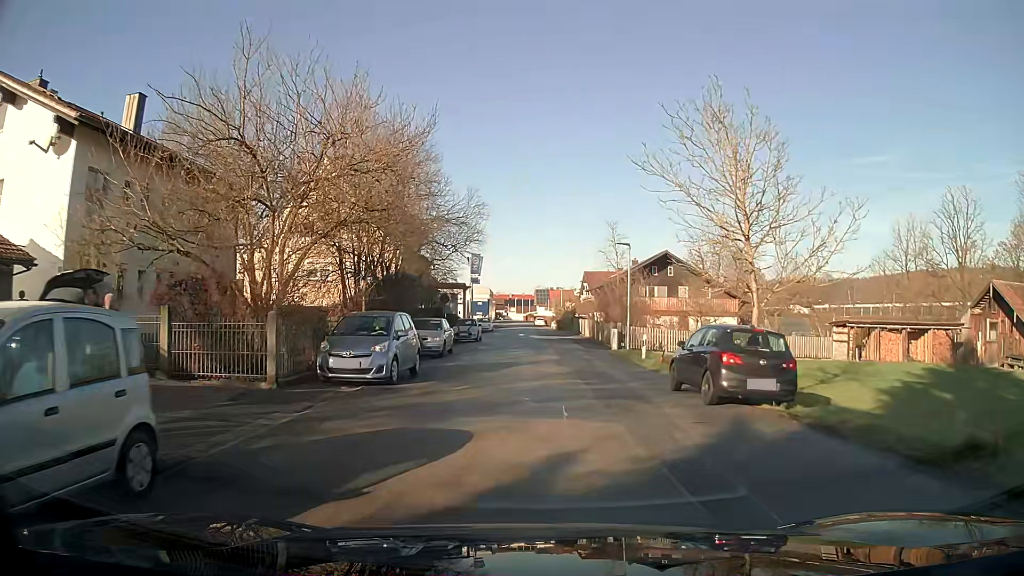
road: residential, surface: asphalt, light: Day
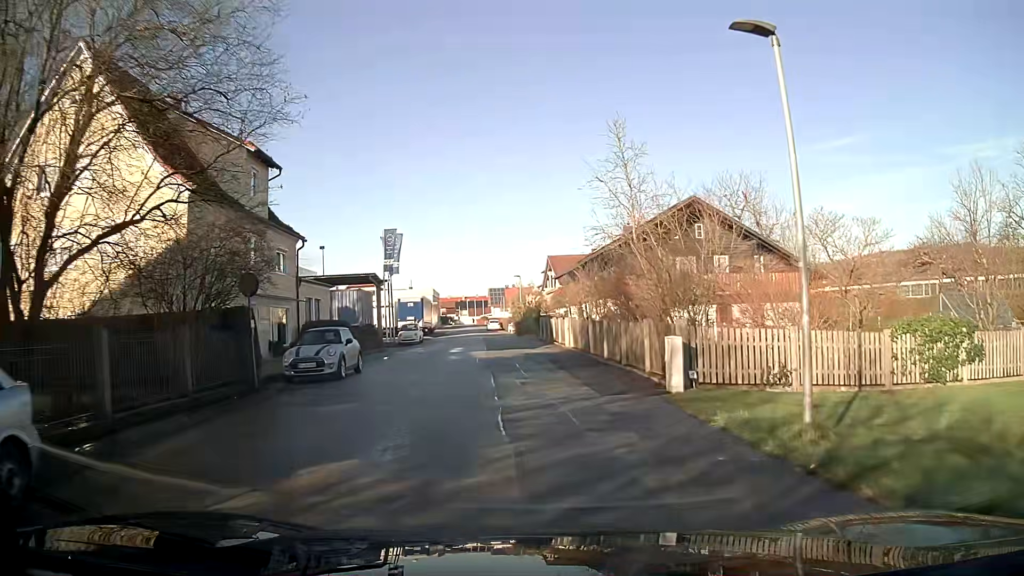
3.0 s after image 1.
(+0.7, +23.3) m; +4°
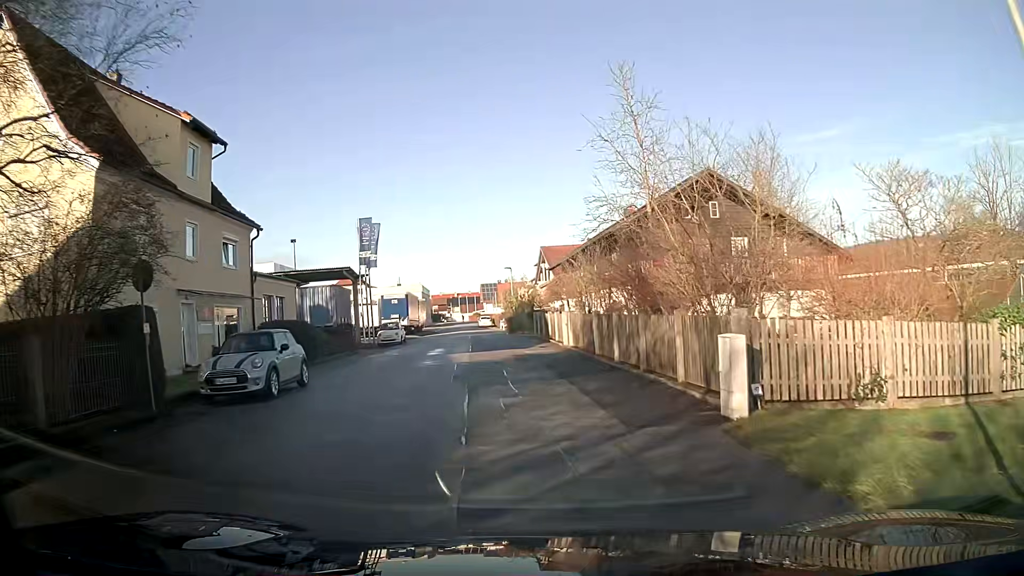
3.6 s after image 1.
(0.0, +4.7) m; 0°
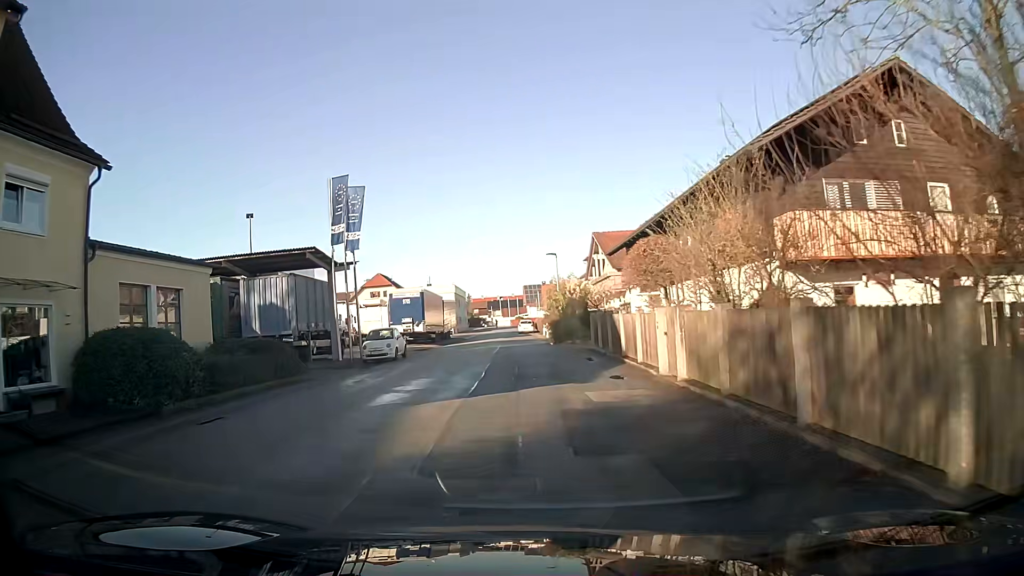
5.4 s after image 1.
(-0.5, +14.0) m; -5°
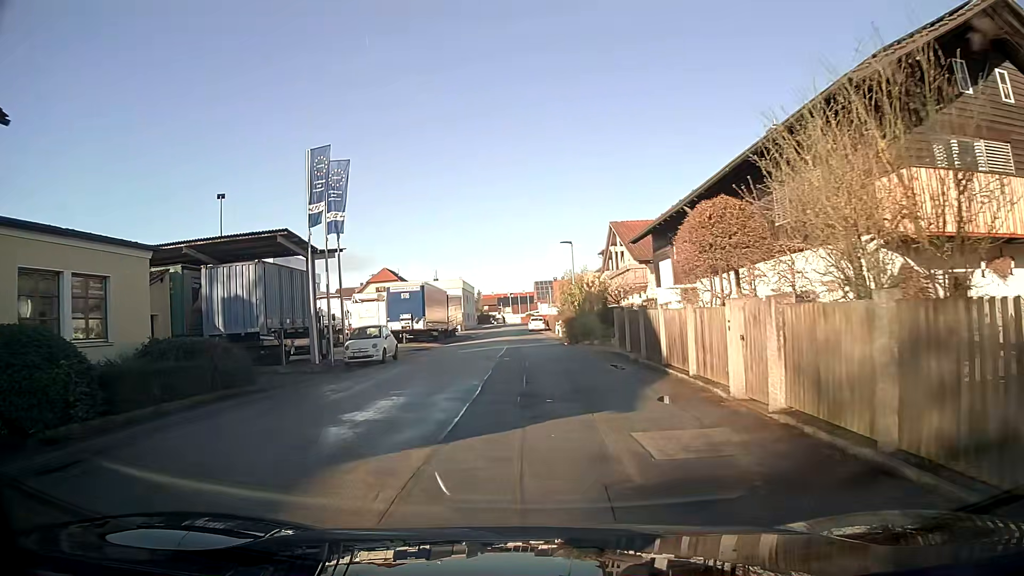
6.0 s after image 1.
(0.0, +4.6) m; -1°
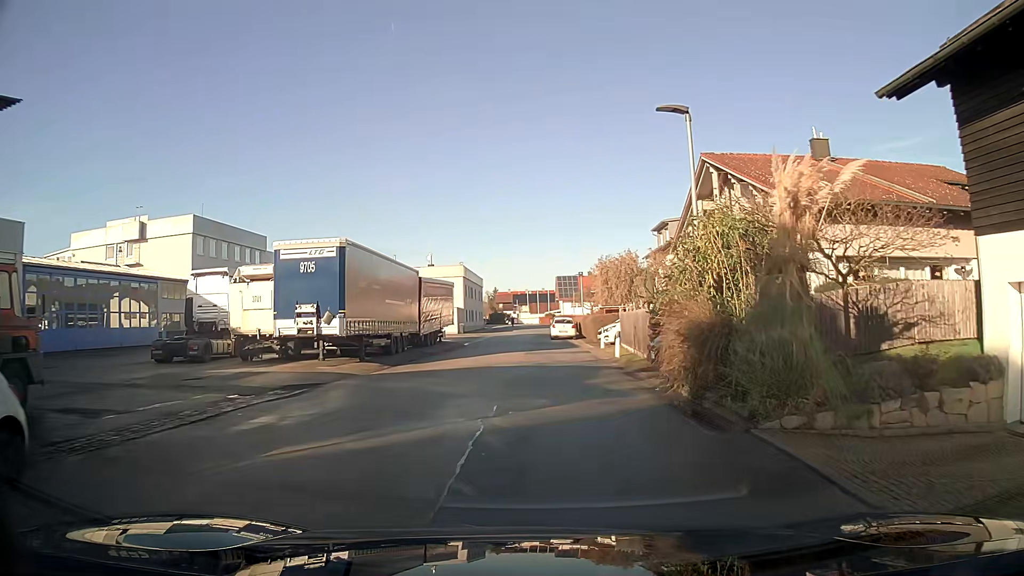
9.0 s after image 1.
(-0.3, +22.9) m; -1°
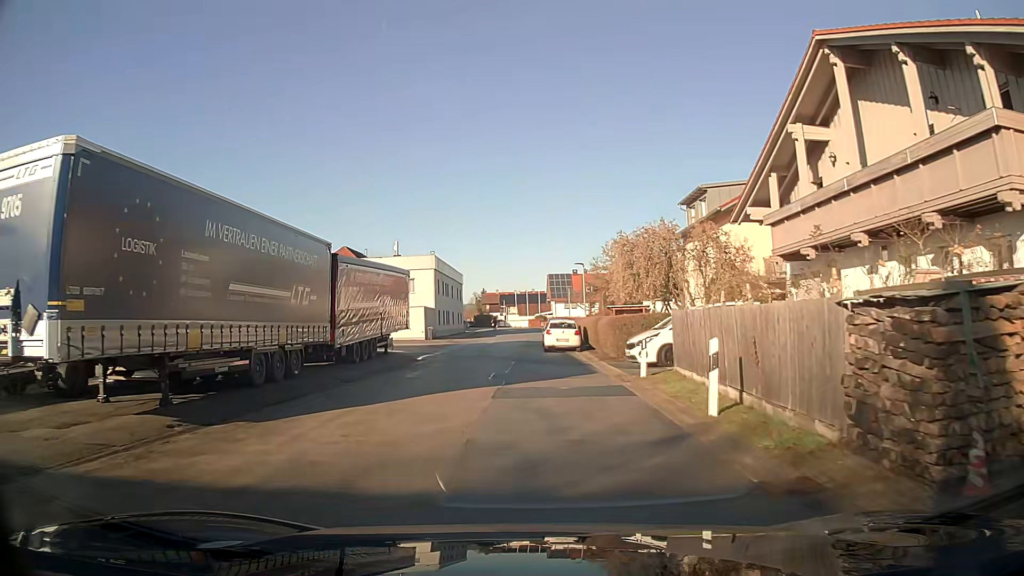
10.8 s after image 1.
(+0.1, +13.8) m; 0°
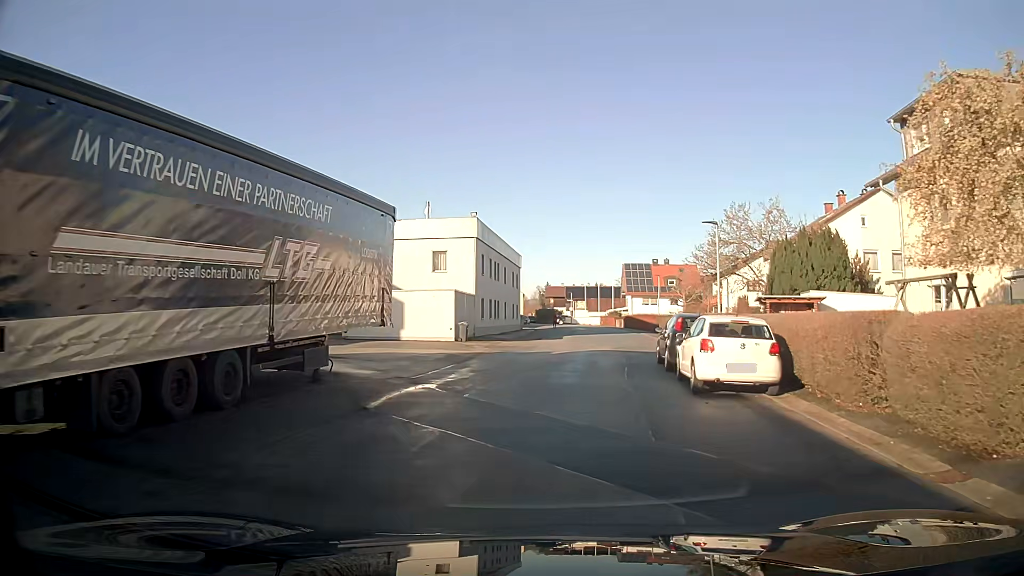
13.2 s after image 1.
(-1.1, +18.5) m; -4°
(0, +10) (+1, +20) (+3, +30) (+5, +40) (+6, +50) (+6, +60) (+7, +70) (+6, +80) (+5, +89) (+4, +99) m
